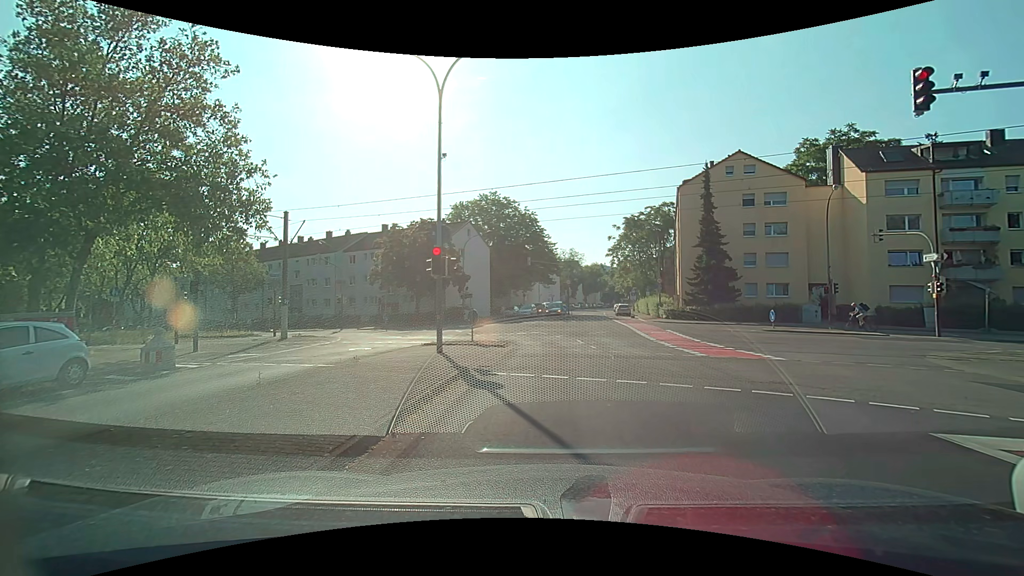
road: tertiary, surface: asphalt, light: Day
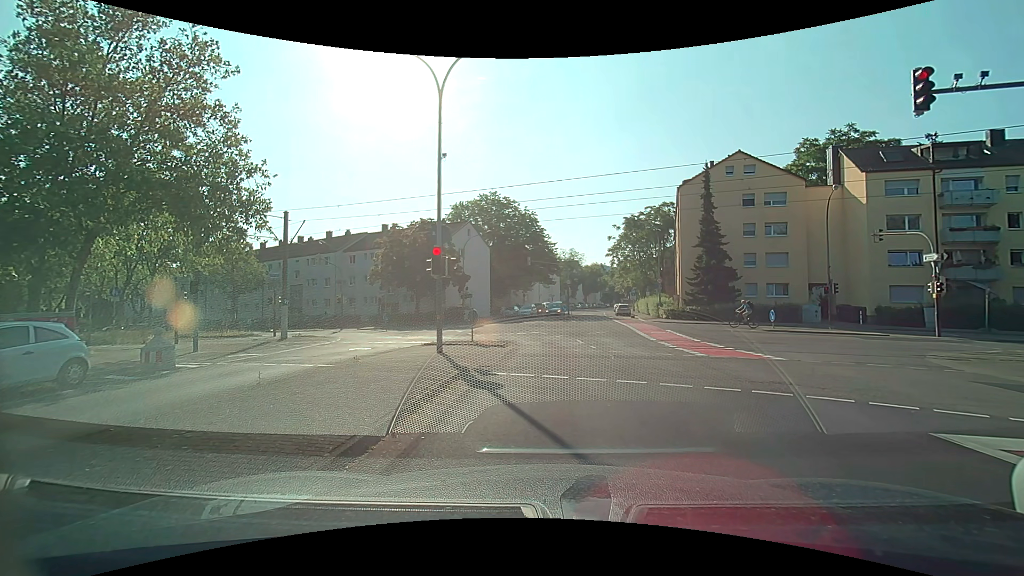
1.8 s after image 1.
(0.0, 0.0) m; 0°
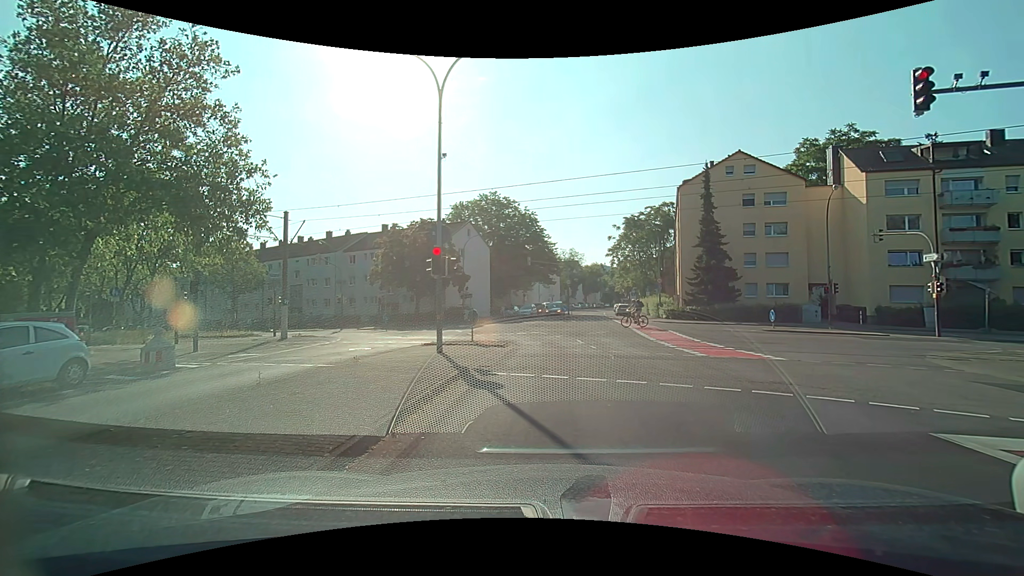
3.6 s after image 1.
(0.0, 0.0) m; 0°
